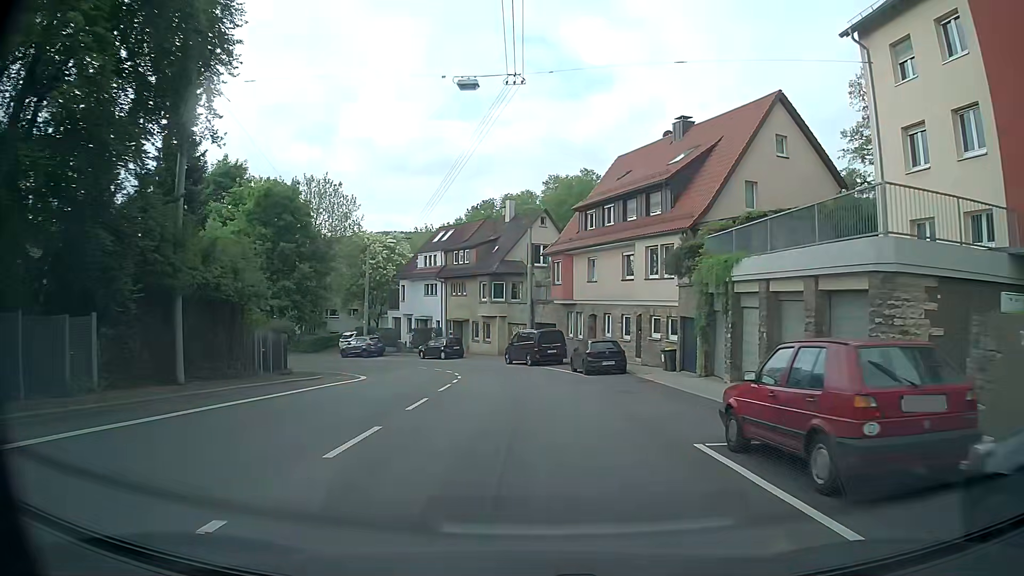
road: secondary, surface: asphalt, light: Day
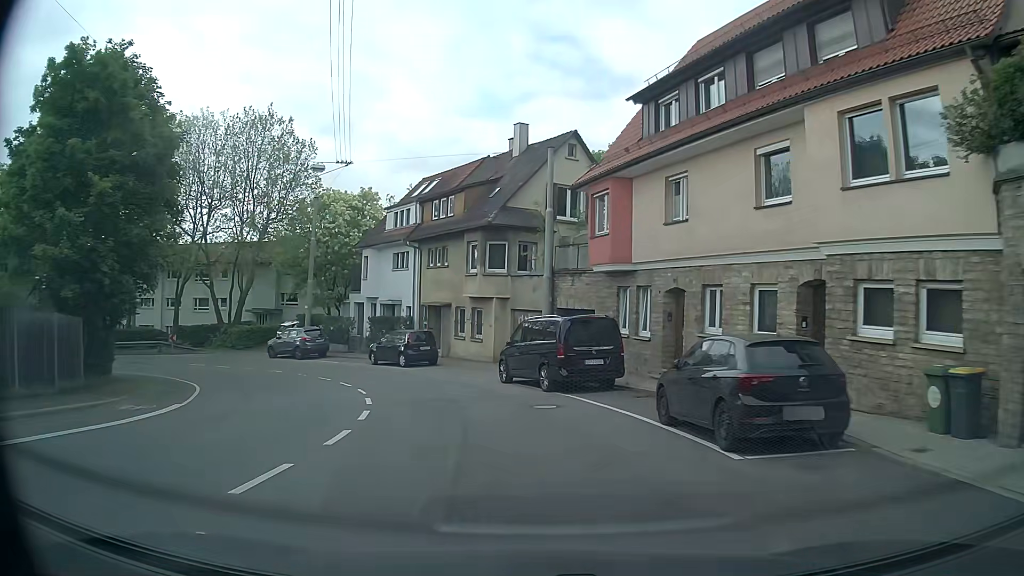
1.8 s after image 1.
(-0.3, +18.8) m; -2°
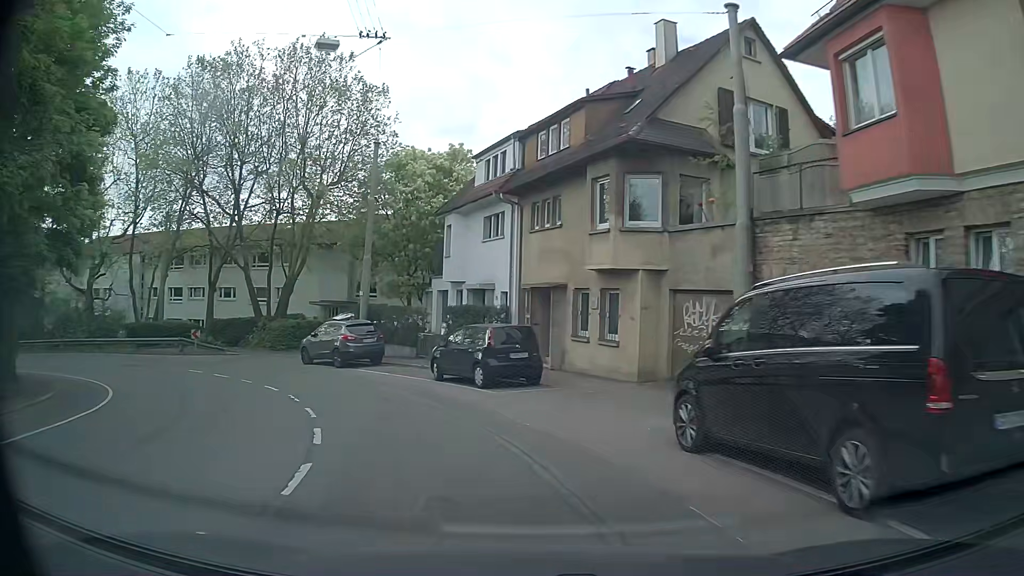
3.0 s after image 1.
(-1.1, +12.1) m; -11°
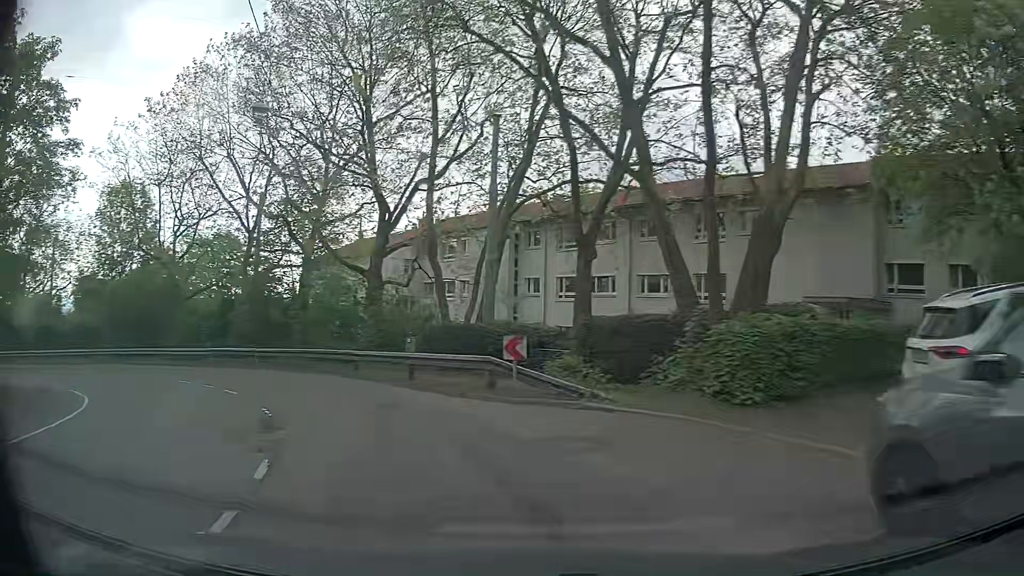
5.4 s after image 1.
(-7.4, +21.9) m; -39°
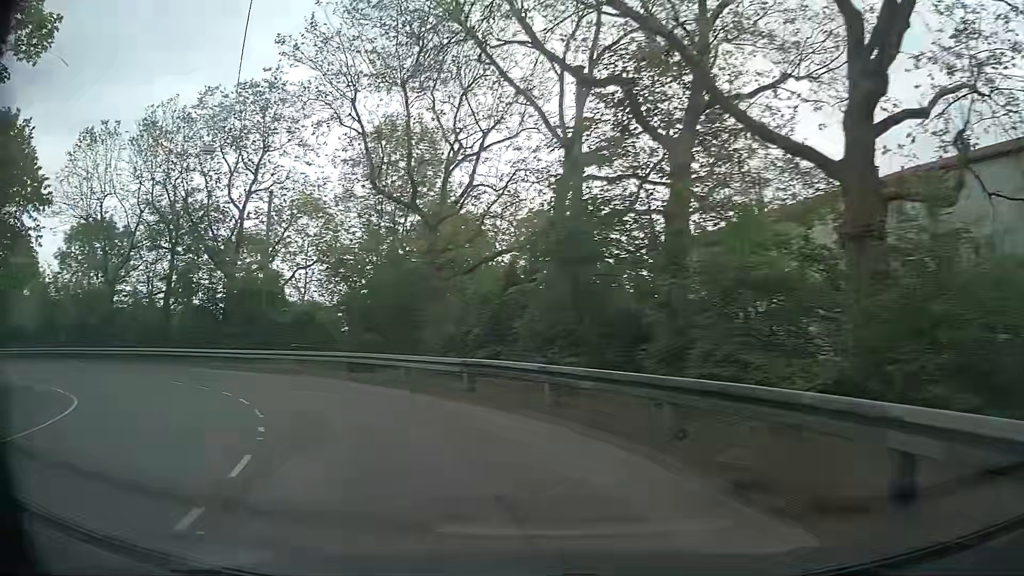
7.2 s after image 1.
(-5.1, +17.5) m; -34°
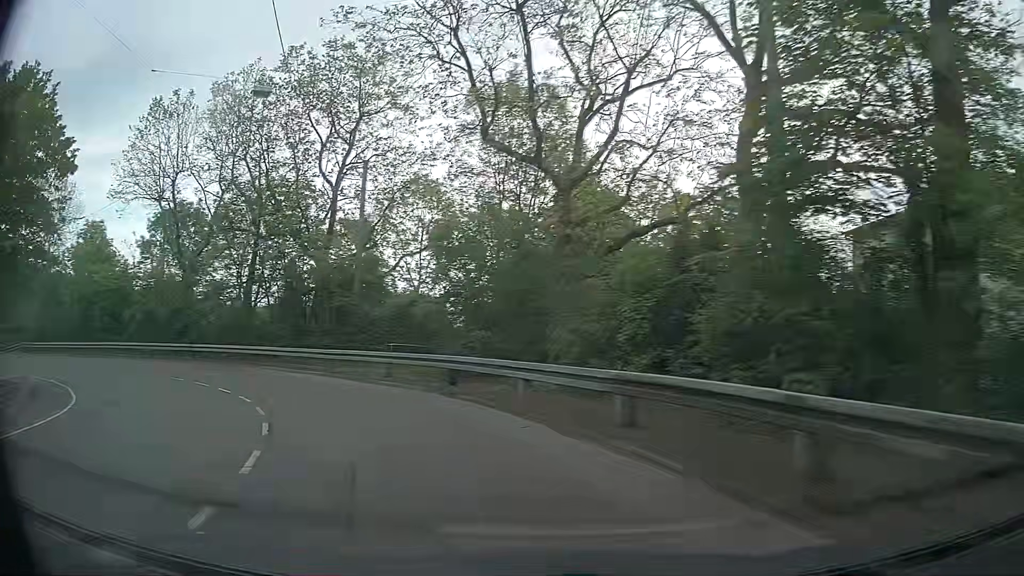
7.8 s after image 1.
(-0.5, +6.1) m; -10°
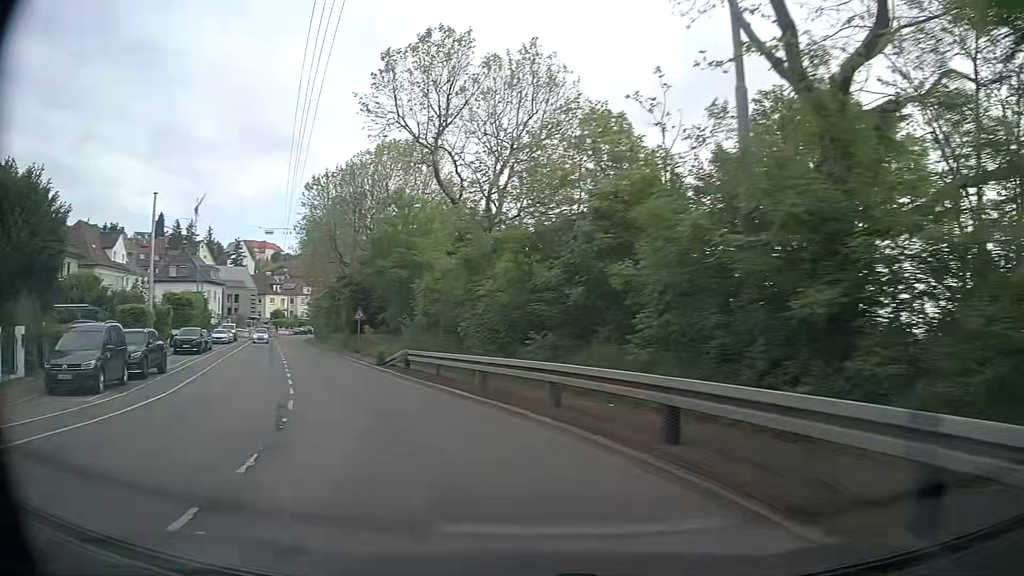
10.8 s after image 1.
(-14.1, +26.6) m; -54°
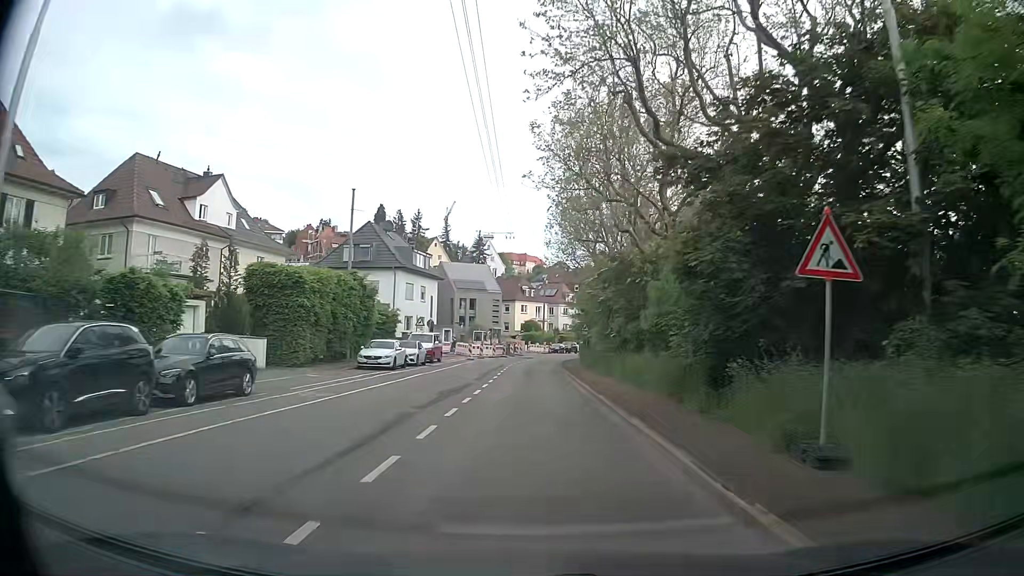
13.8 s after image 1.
(-10.8, +32.3) m; -24°
(0, +10) (0, +20) (0, +30) (0, +40) (+1, +50) (+2, +60) (+3, +70) (+5, +80) (+8, +89) (+12, +99) m
